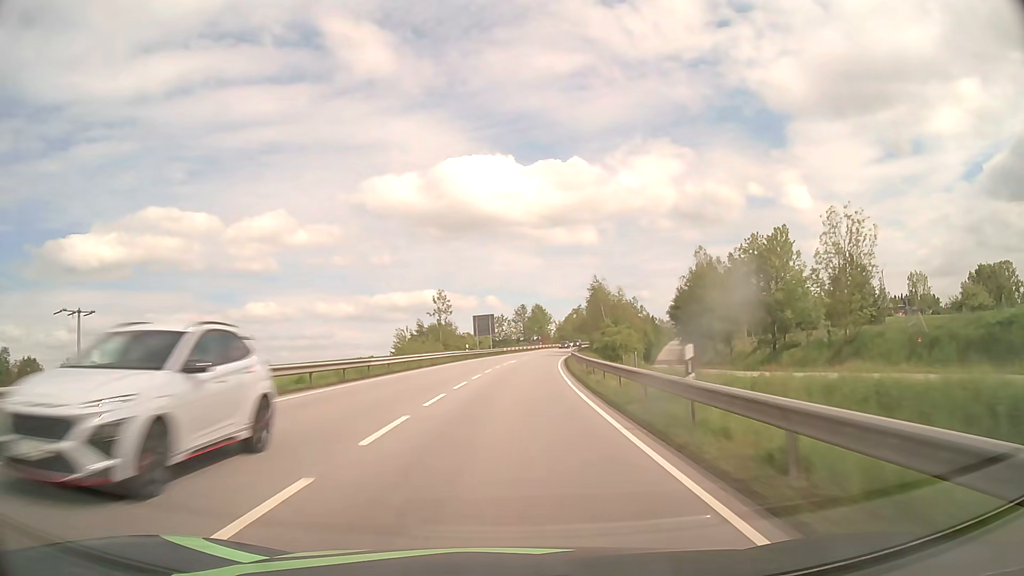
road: primary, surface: asphalt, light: Day
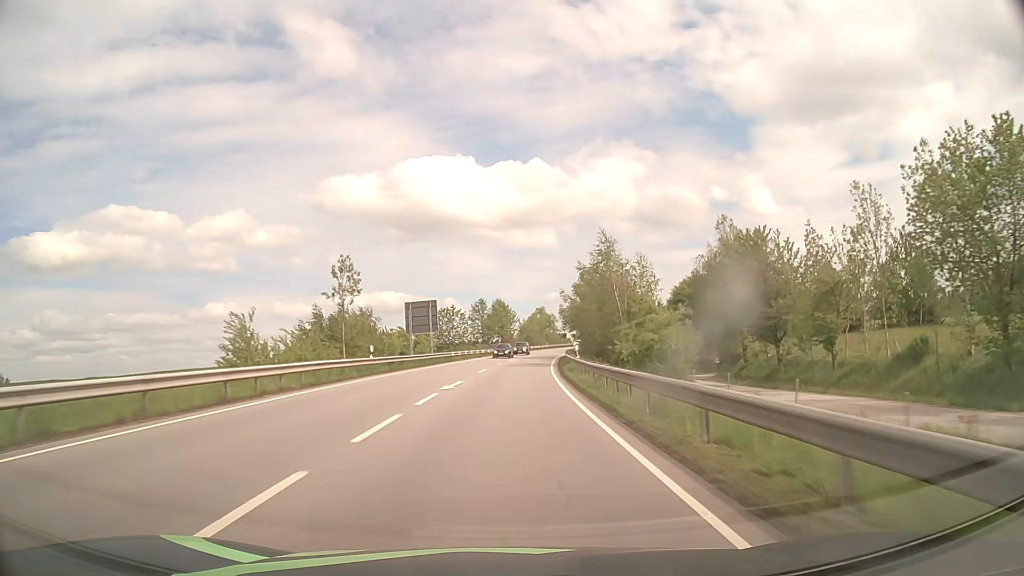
(+0.8, +29.6) m; +3°
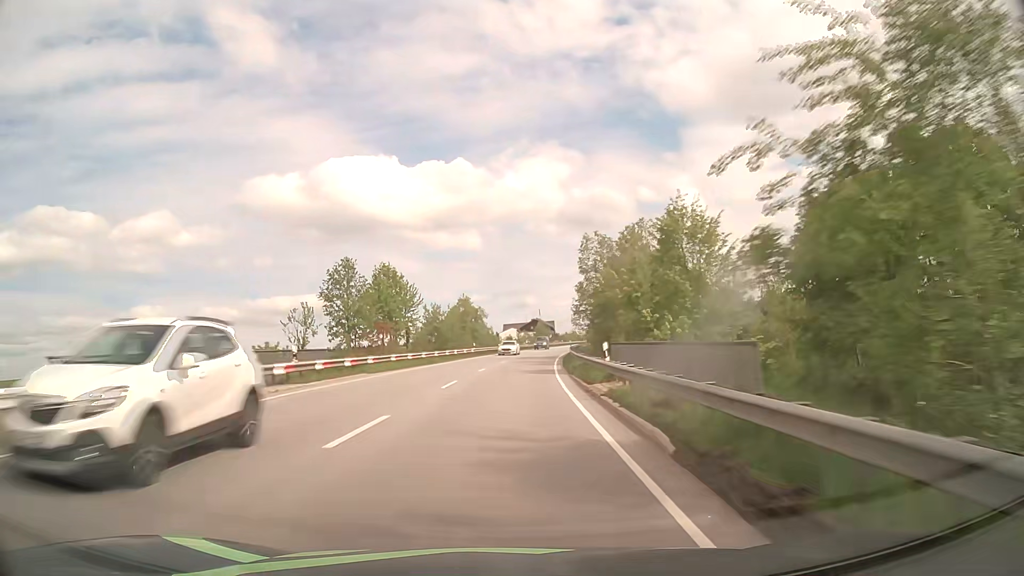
(+4.5, +73.8) m; +6°
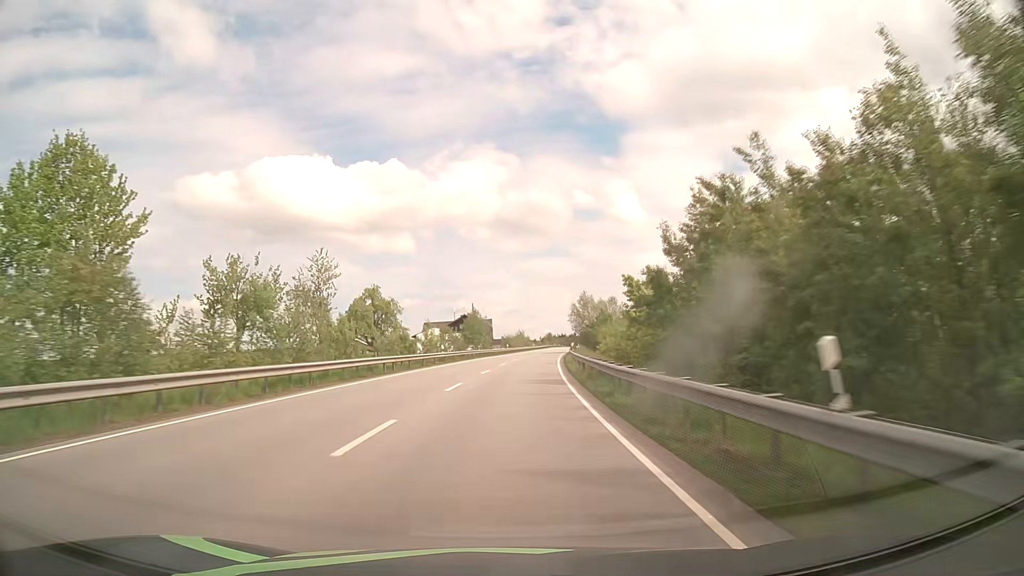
(+3.0, +59.1) m; +6°
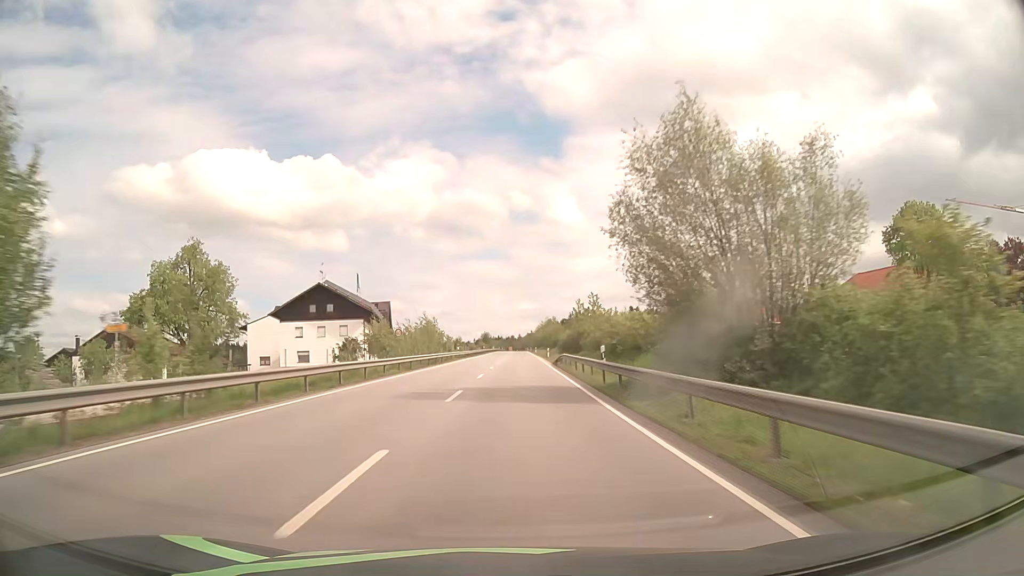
(+4.0, +73.9) m; +6°
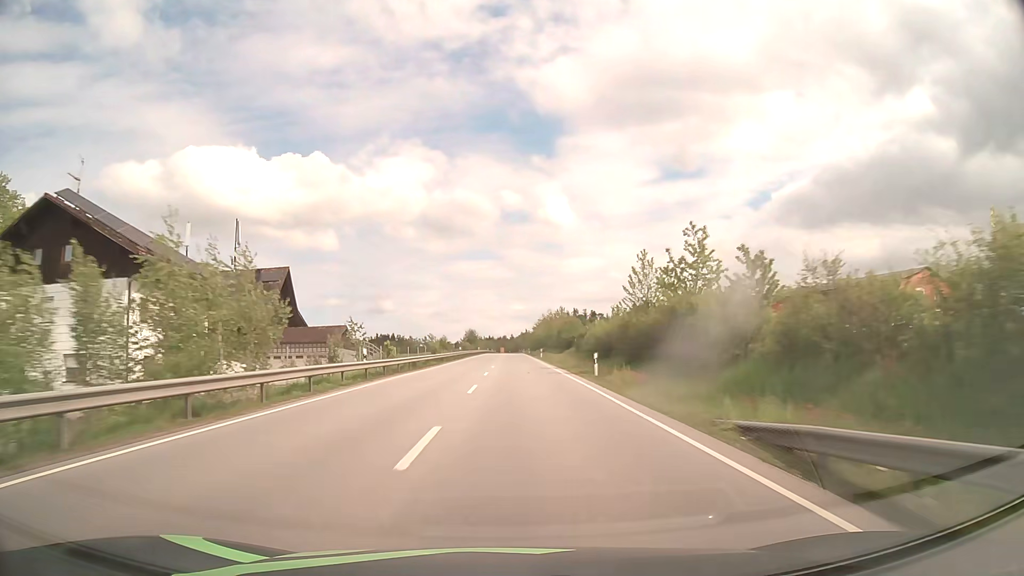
(+0.4, +44.7) m; +1°
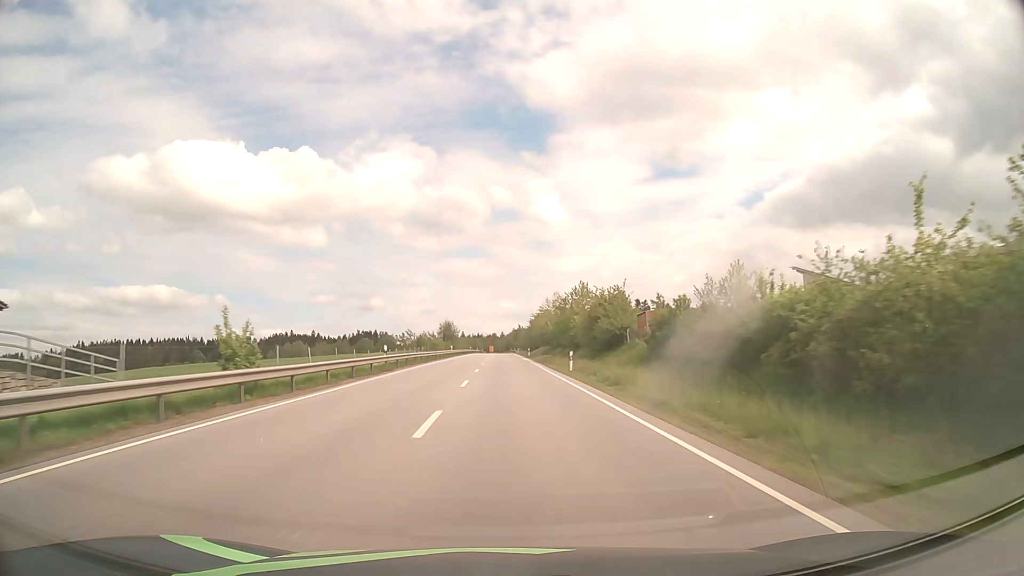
(+0.3, +44.9) m; +1°
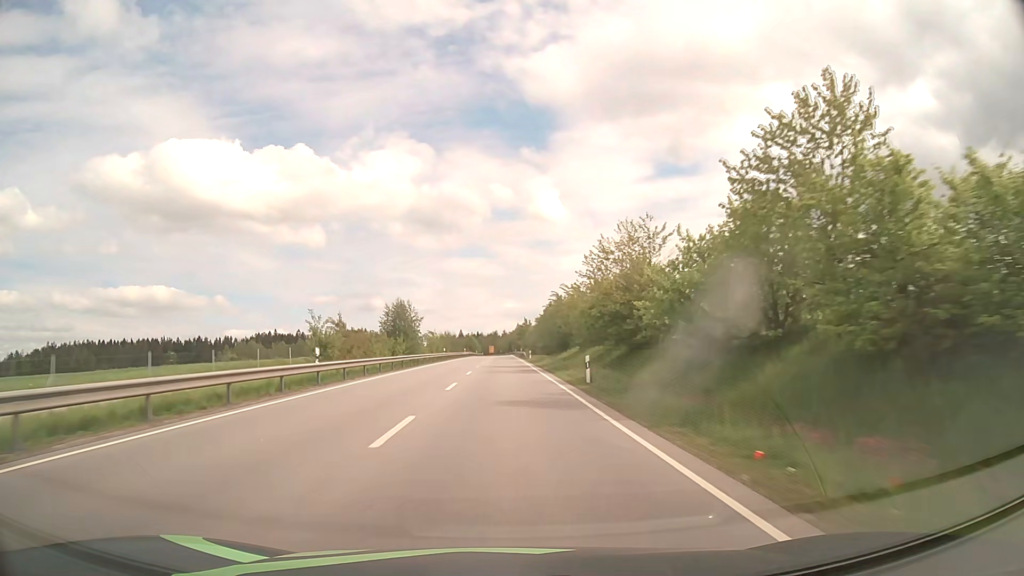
(+0.1, +60.0) m; 0°
(0, +10) (0, +20) (0, +30) (0, +40) (0, +50) (0, +60) (0, +70) (0, +80) (0, +90) (0, +100) m
